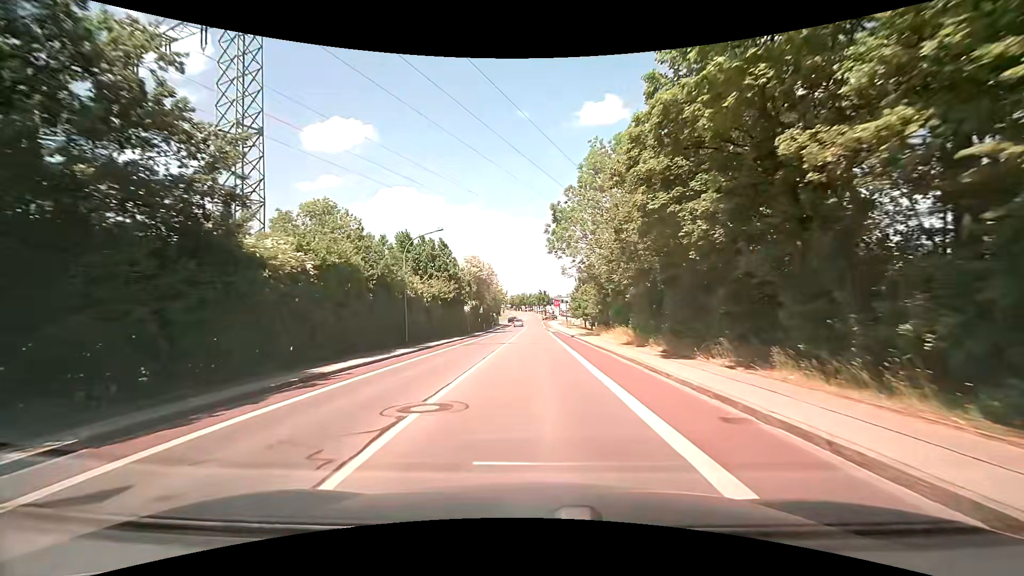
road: tertiary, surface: asphalt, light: Day
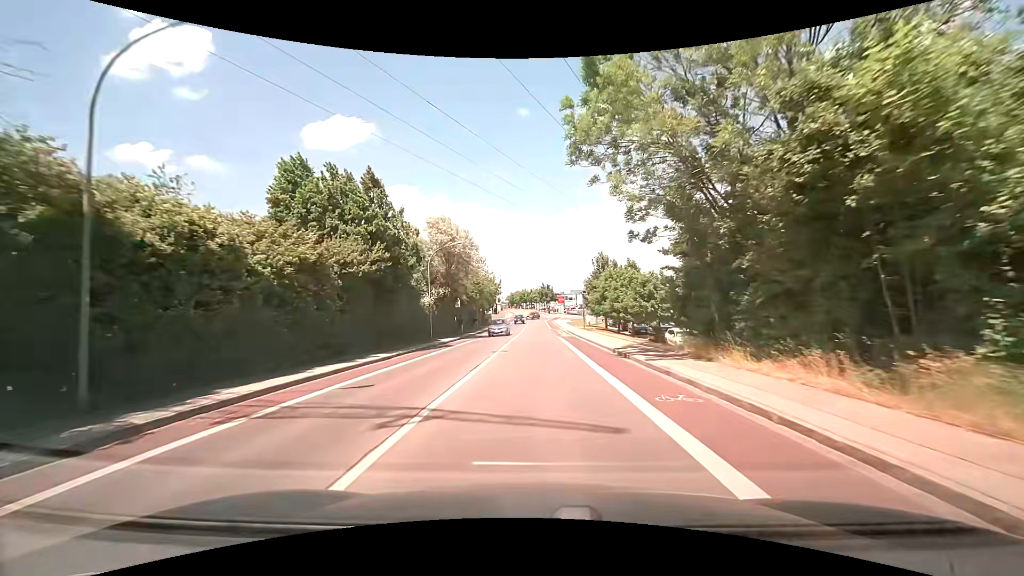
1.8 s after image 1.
(-0.2, +22.8) m; 0°
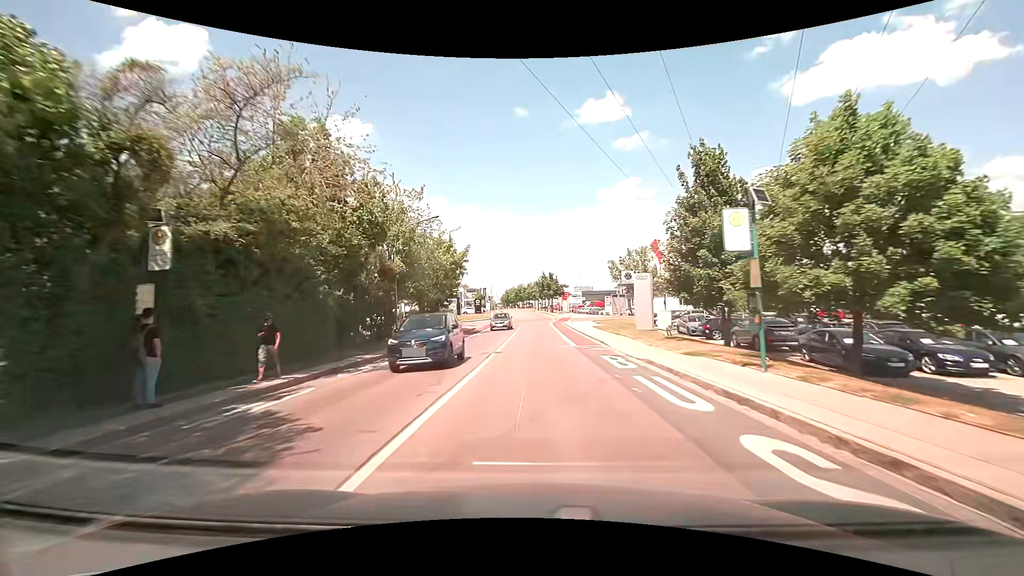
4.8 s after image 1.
(-0.3, +38.6) m; 0°
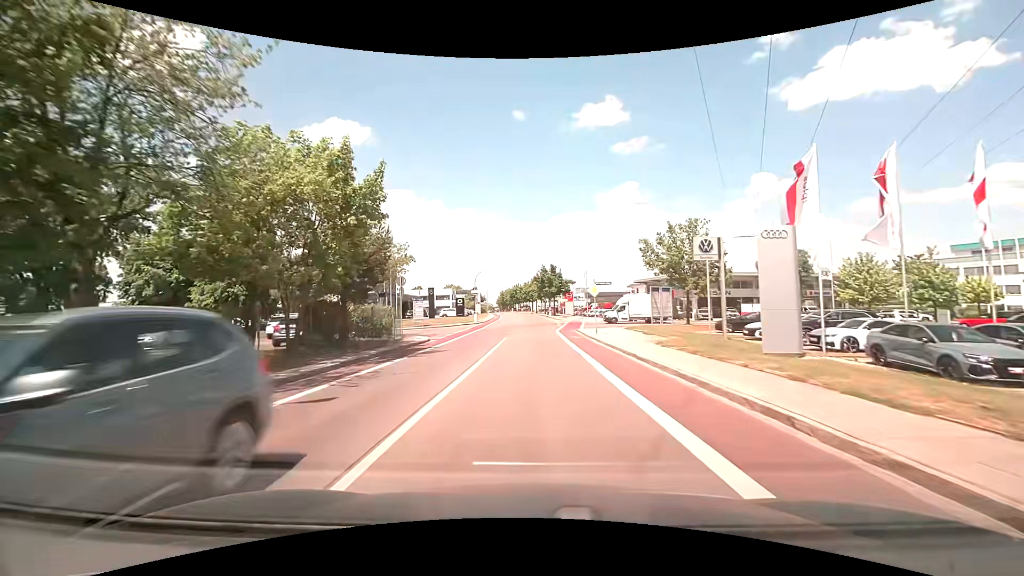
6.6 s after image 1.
(0.0, +22.0) m; 0°
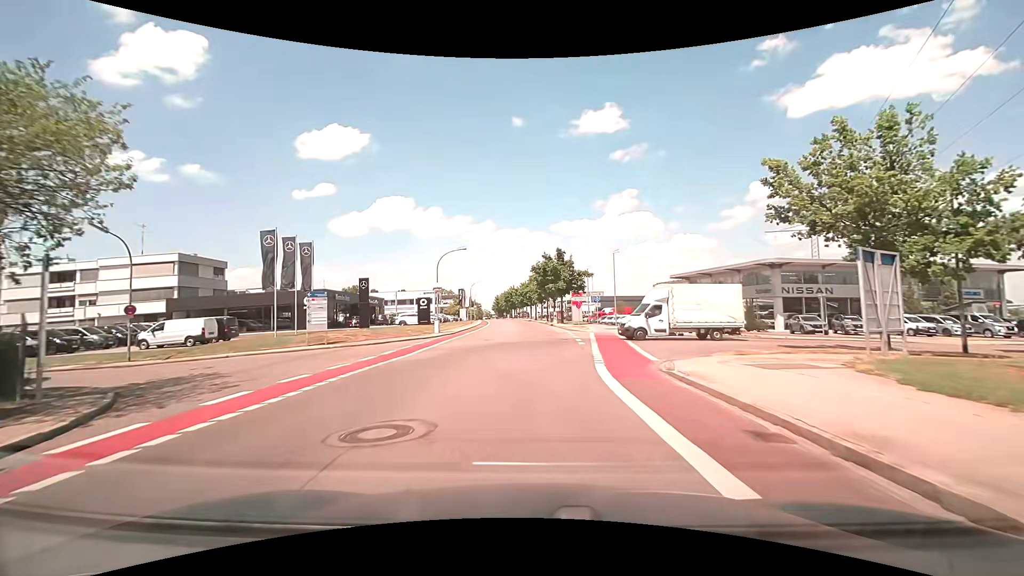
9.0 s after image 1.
(0.0, +26.1) m; 0°
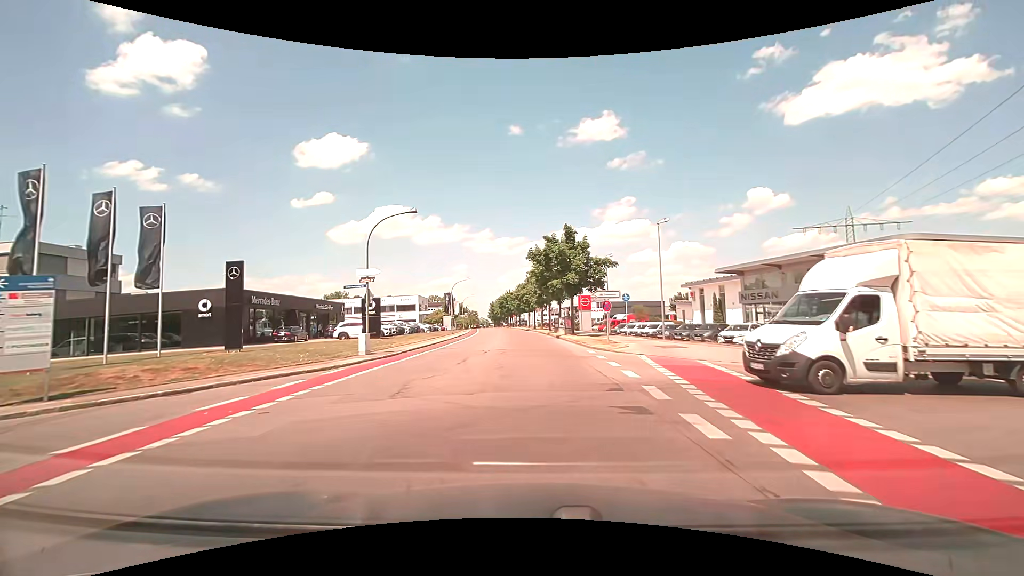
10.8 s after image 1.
(+0.1, +17.7) m; 0°
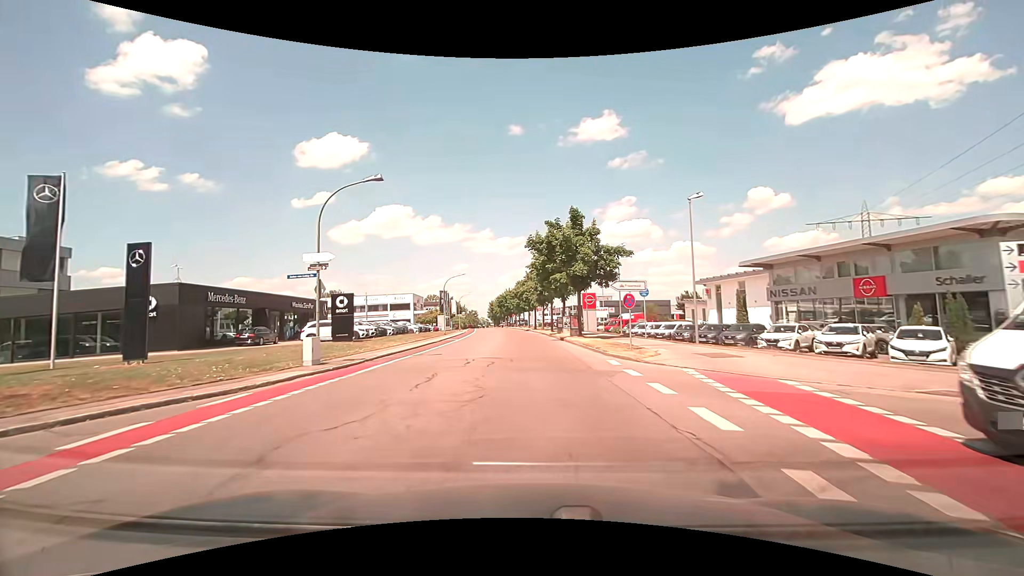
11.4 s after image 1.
(0.0, +5.9) m; 0°
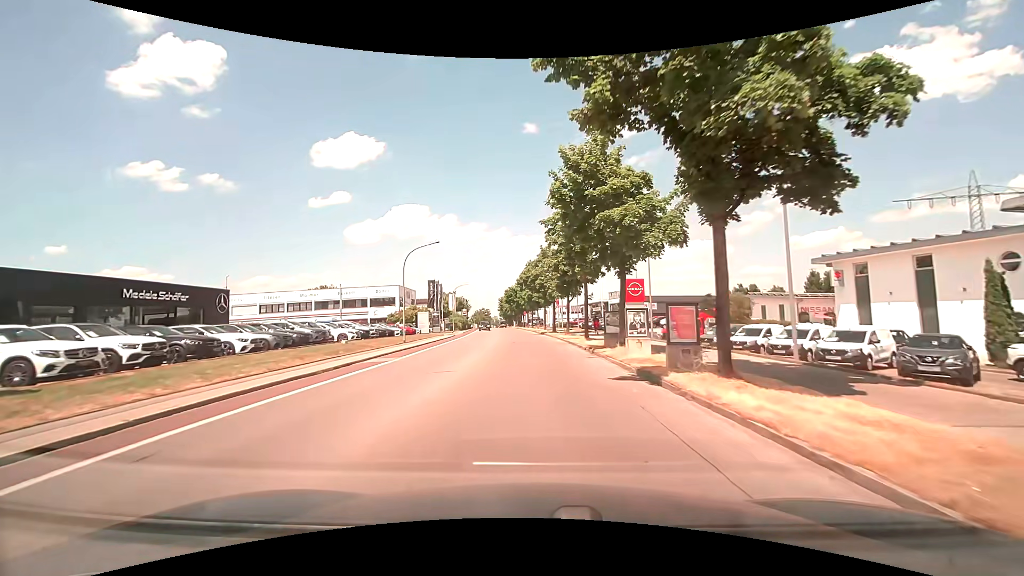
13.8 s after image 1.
(-0.3, +23.8) m; -2°
(0, +10) (0, +20) (-1, +30) (-1, +40) (-2, +50) (-3, +60) (-4, +70) (-4, +80) (-5, +90) (-6, +100) m
